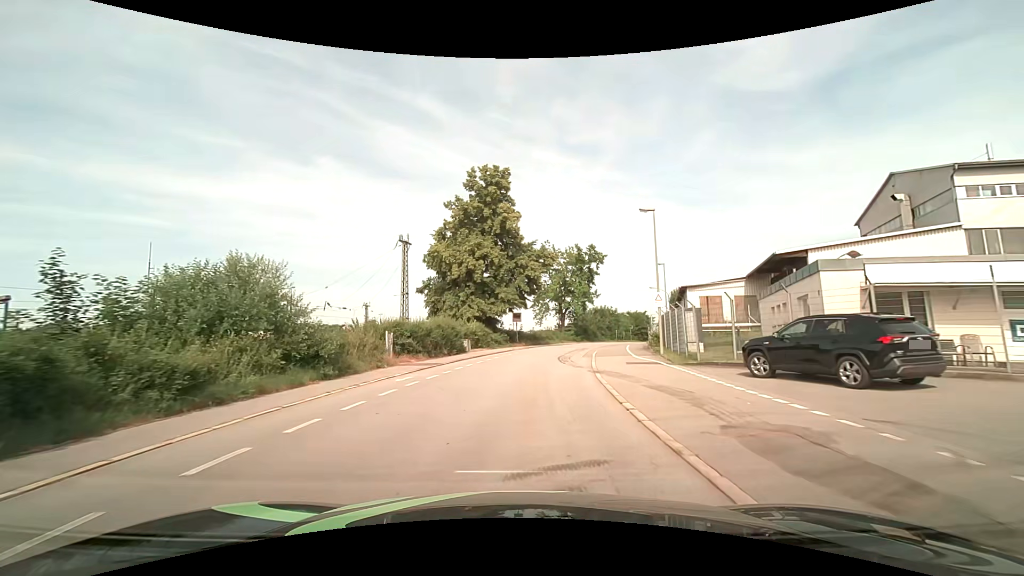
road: residential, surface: asphalt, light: Day
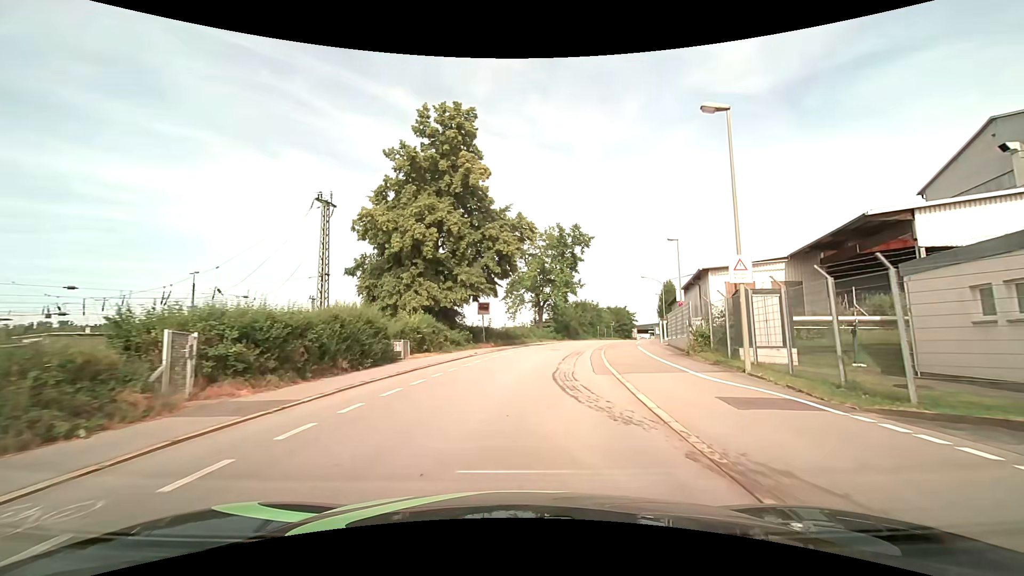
(+0.2, +12.7) m; +3°
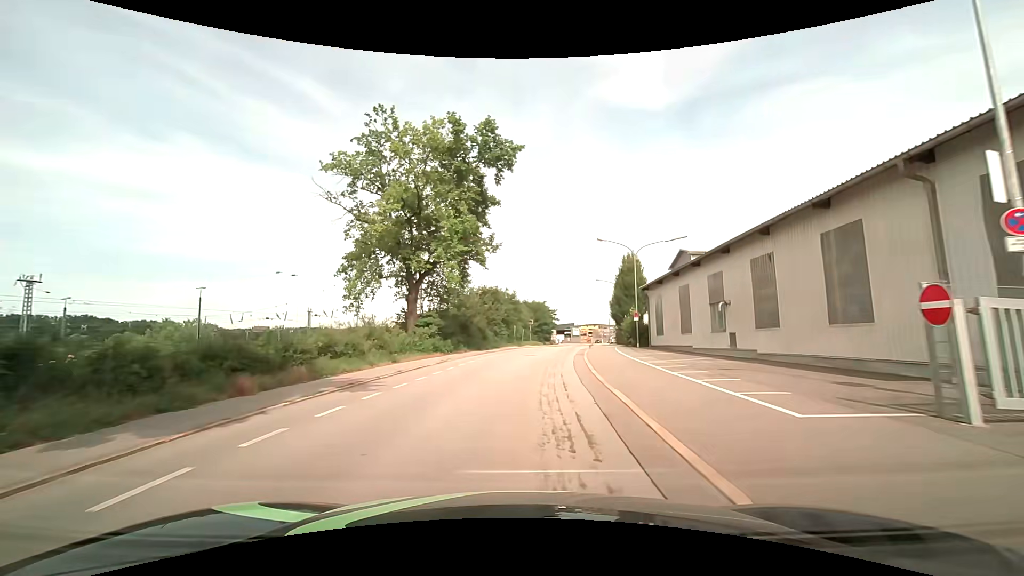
(+3.5, +32.2) m; +10°
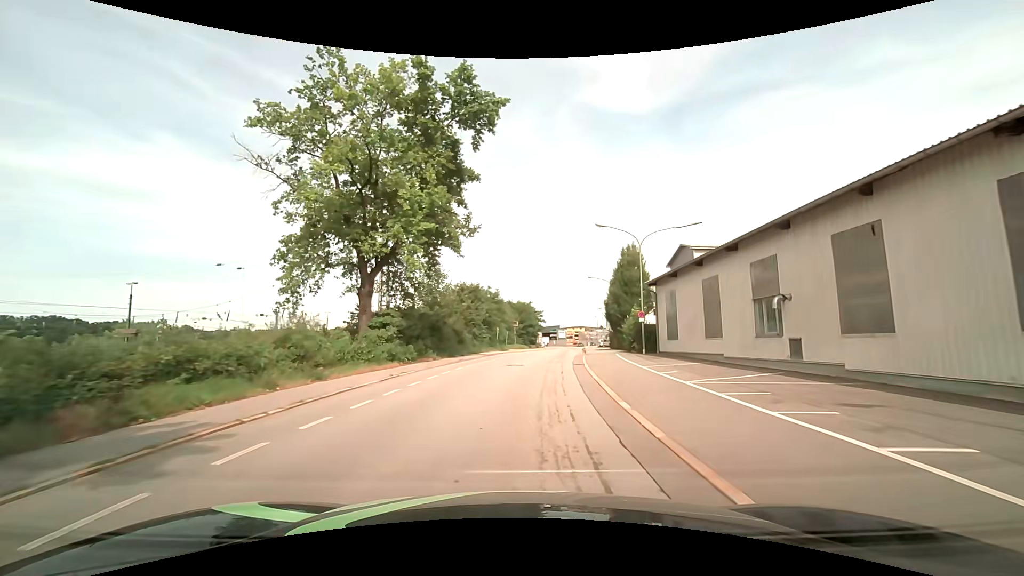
(+0.1, +6.8) m; +3°
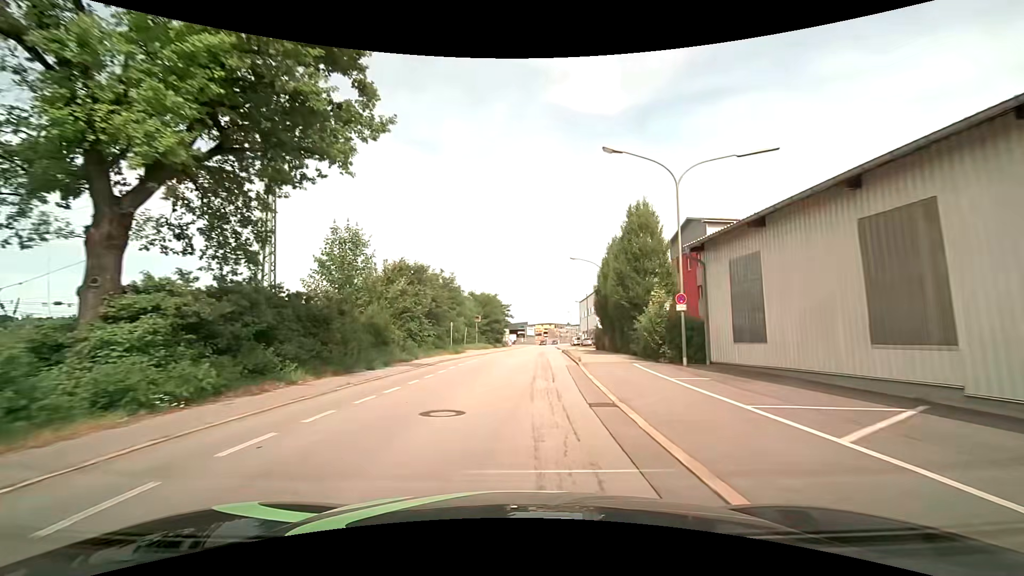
(+0.4, +14.2) m; +3°
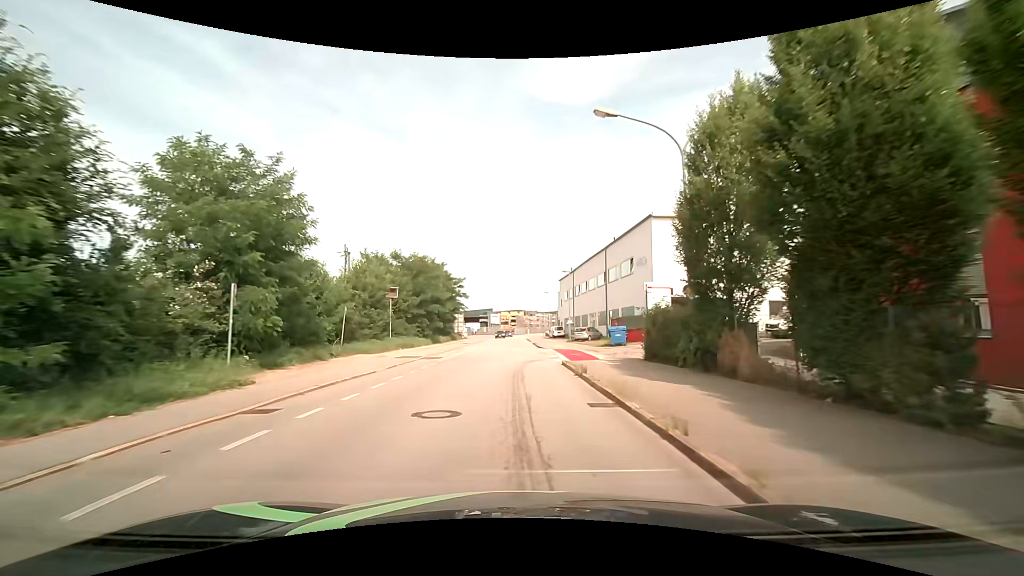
(+1.3, +30.4) m; +4°
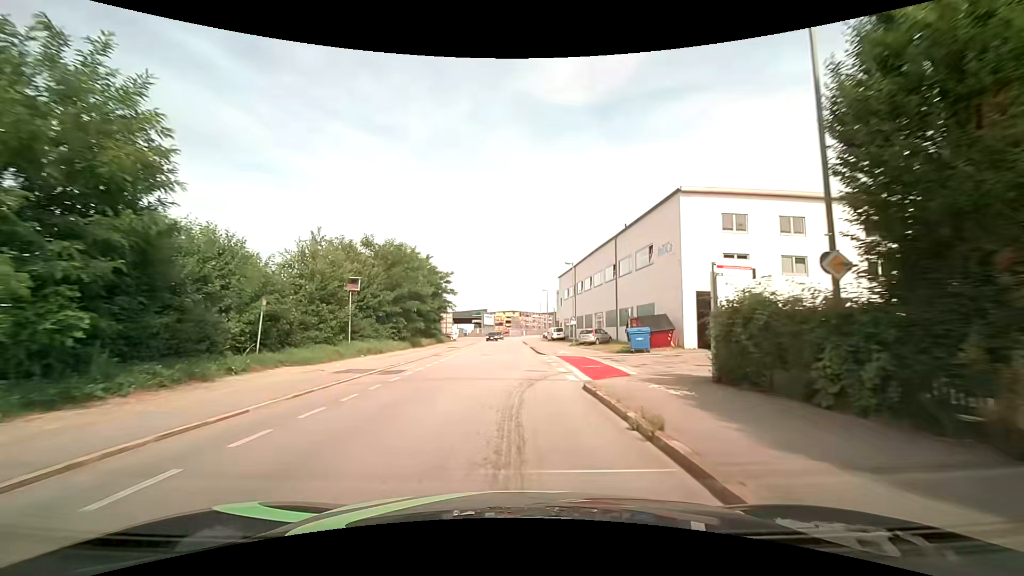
(+0.1, +7.8) m; +1°
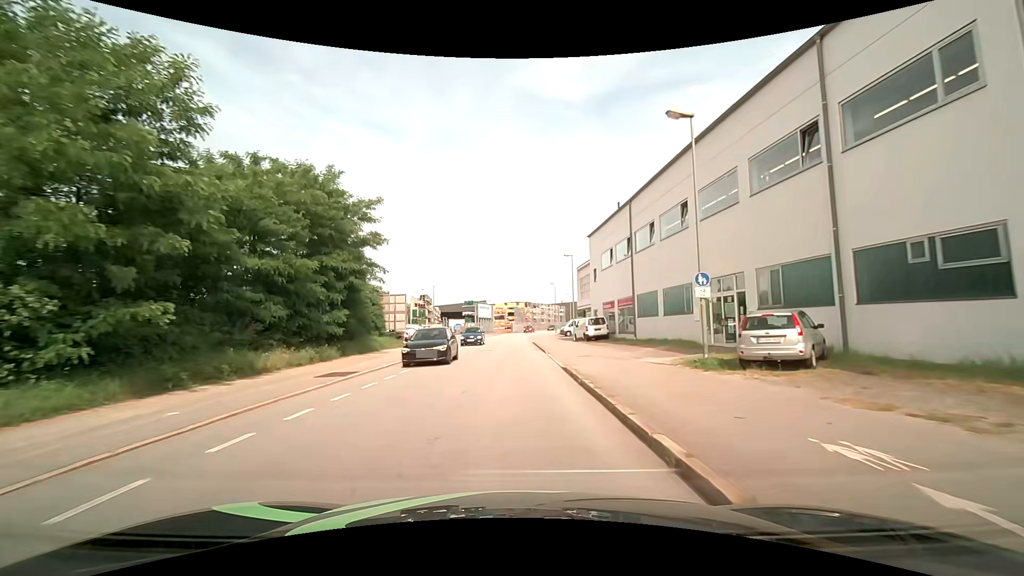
(-0.2, +30.7) m; 0°
(0, +10) (0, +20) (-1, +30) (-1, +40) (-1, +50) (-1, +60) (-1, +70) (0, +80) (+2, +90) (+3, +100) m
